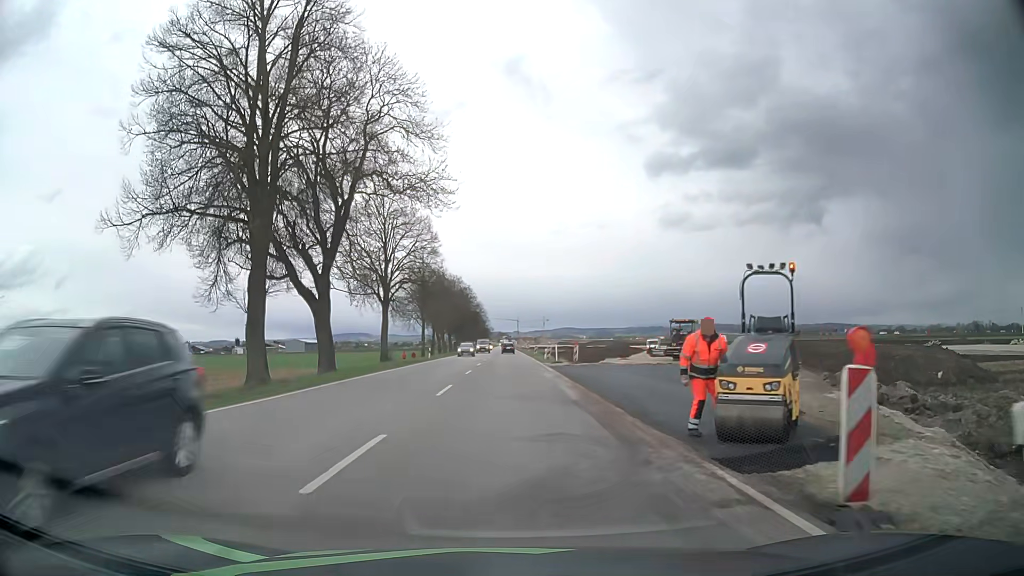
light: Day
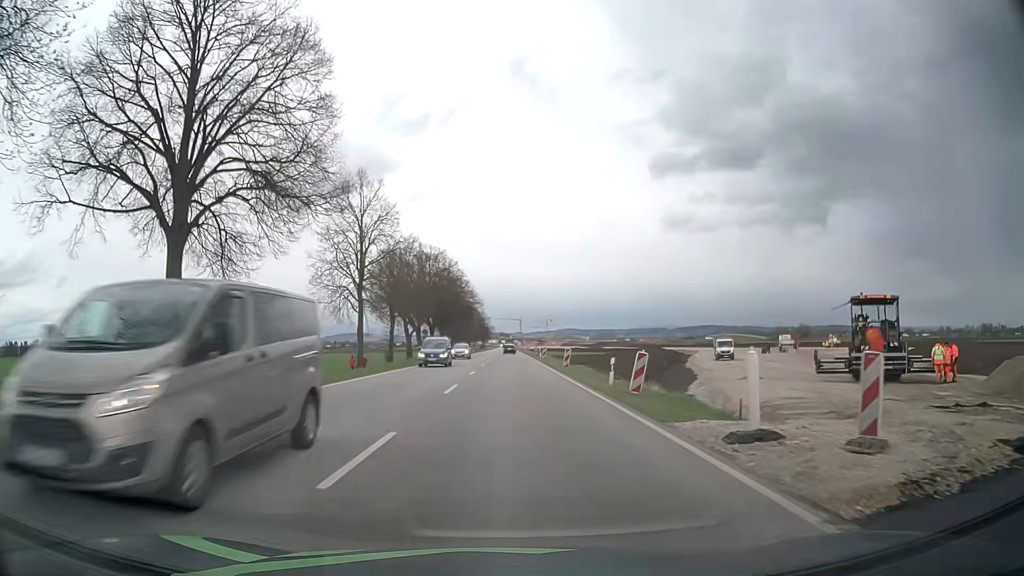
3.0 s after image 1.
(0.0, +35.7) m; 0°
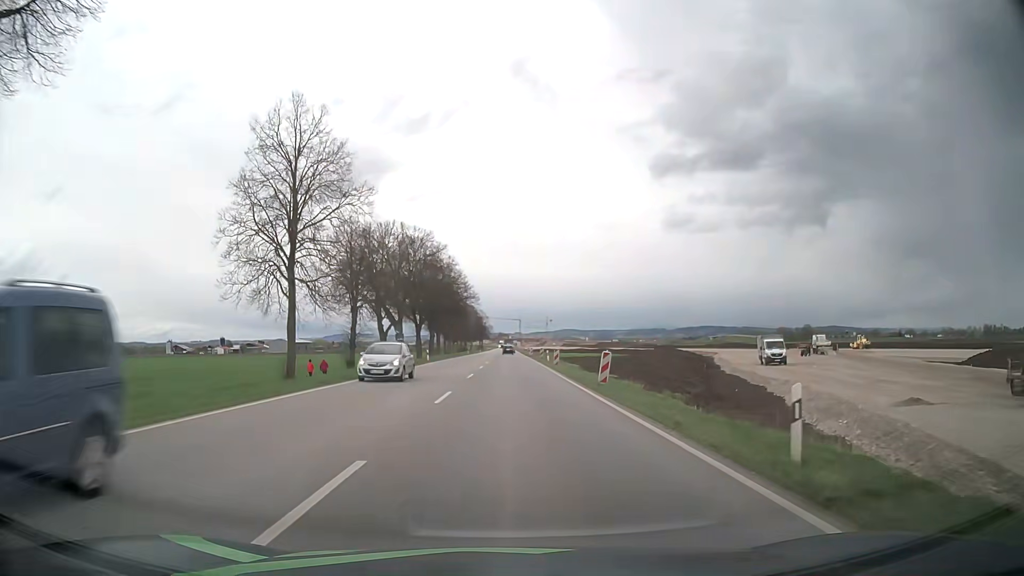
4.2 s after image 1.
(0.0, +14.6) m; 0°
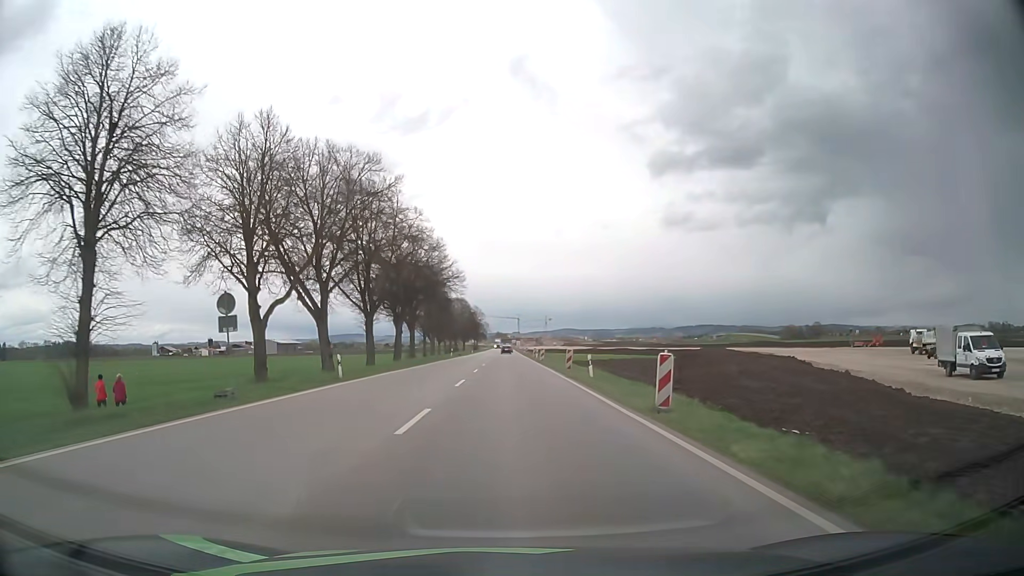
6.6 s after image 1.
(-0.1, +29.7) m; 0°
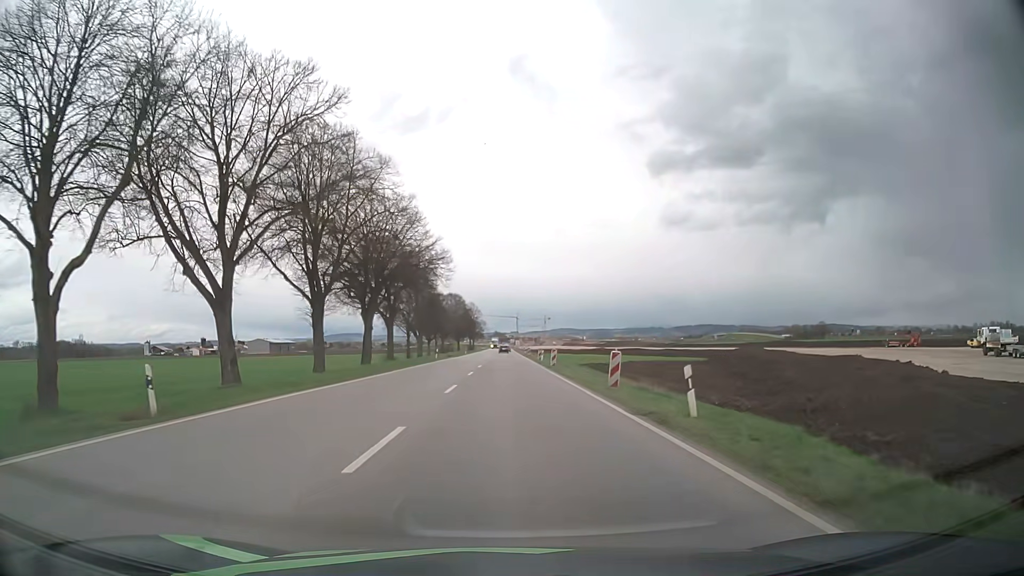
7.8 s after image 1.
(0.0, +15.1) m; 0°
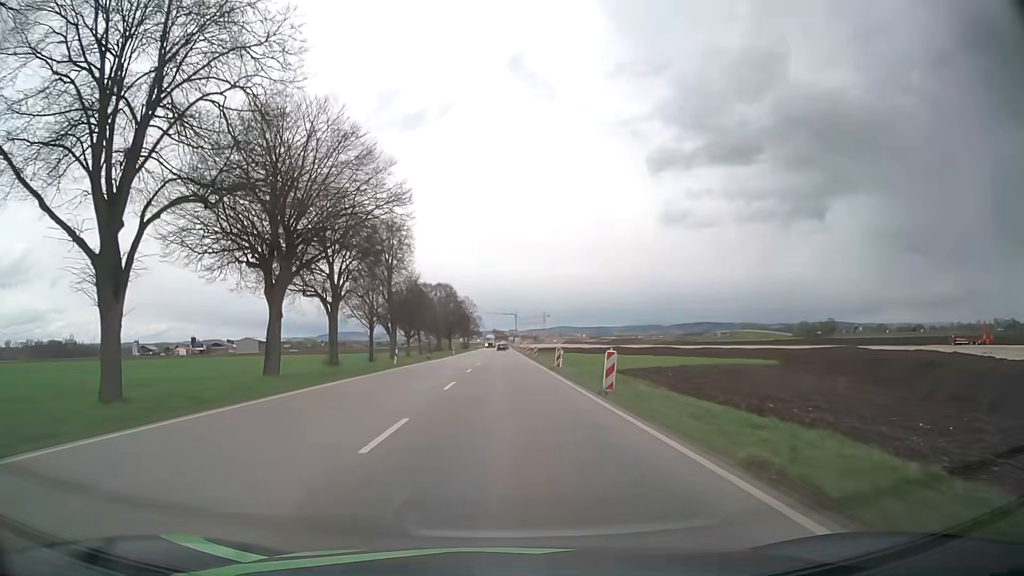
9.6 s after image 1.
(+0.1, +22.8) m; 0°
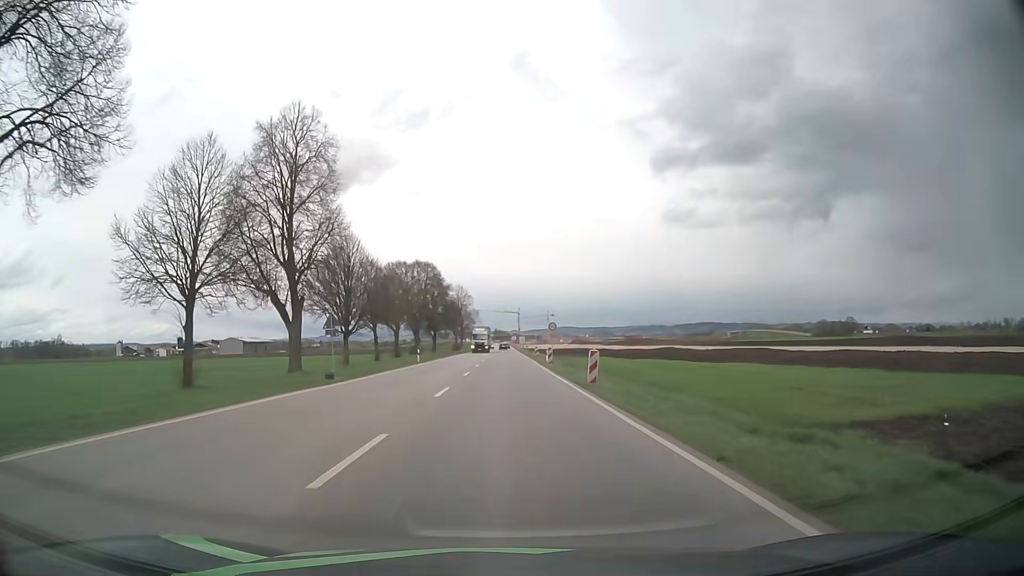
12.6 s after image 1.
(-0.1, +38.1) m; 0°
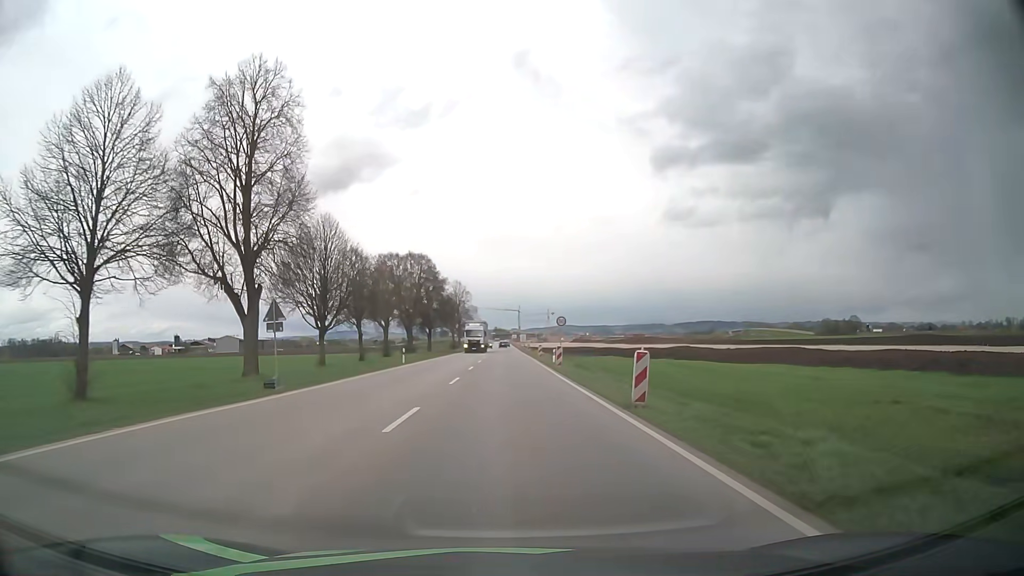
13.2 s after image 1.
(0.0, +7.5) m; 0°
(0, +10) (0, +20) (0, +30) (0, +40) (0, +50) (0, +60) (0, +70) (0, +80) (0, +90) (0, +100) m
